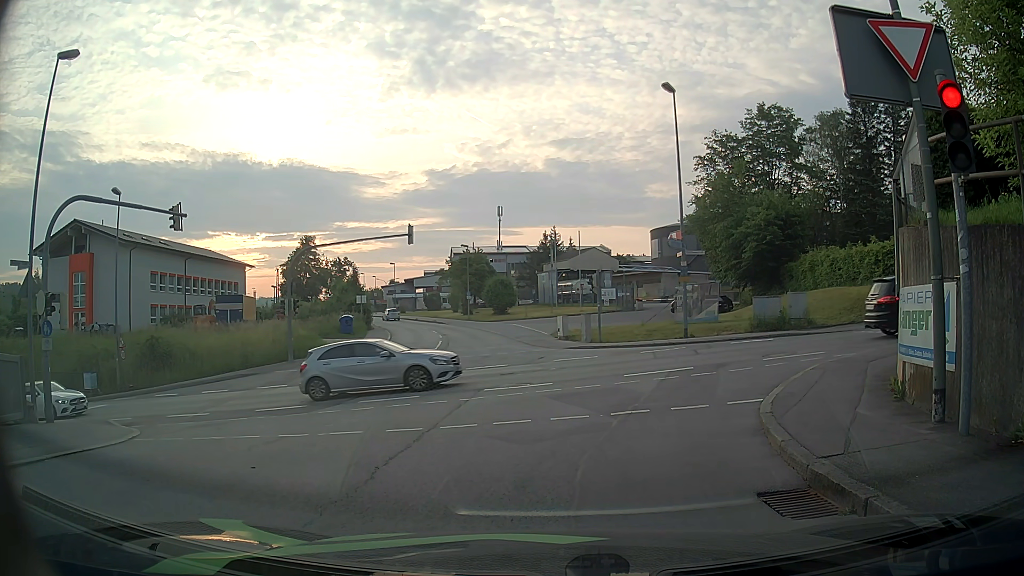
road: residential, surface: asphalt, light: Day
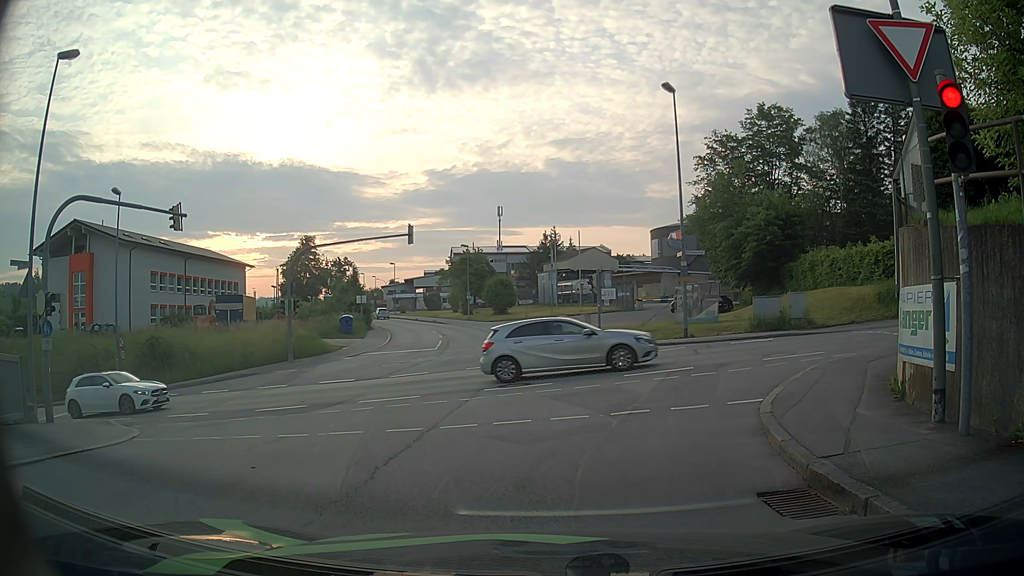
(0.0, 0.0) m; 0°
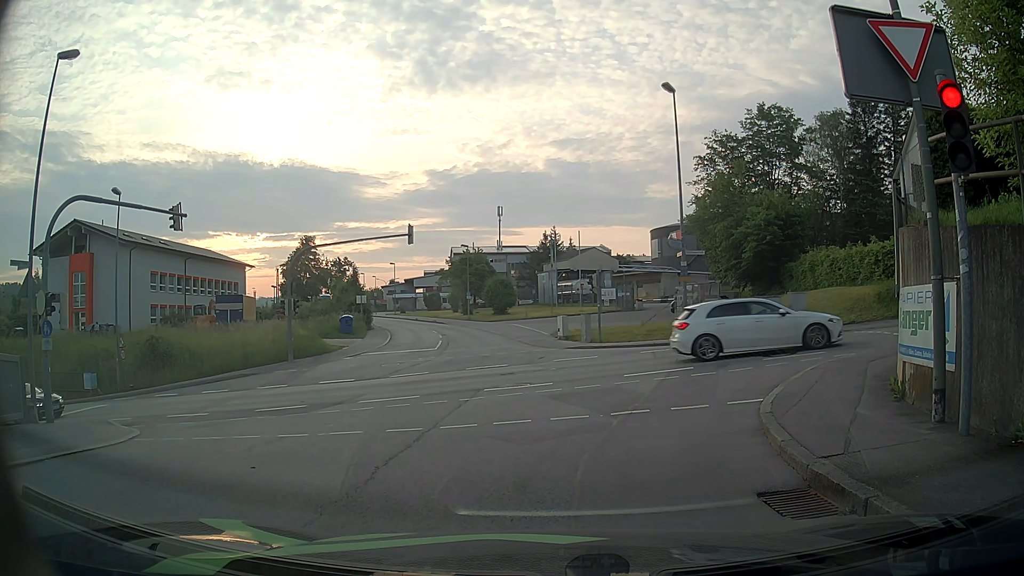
(0.0, 0.0) m; 0°
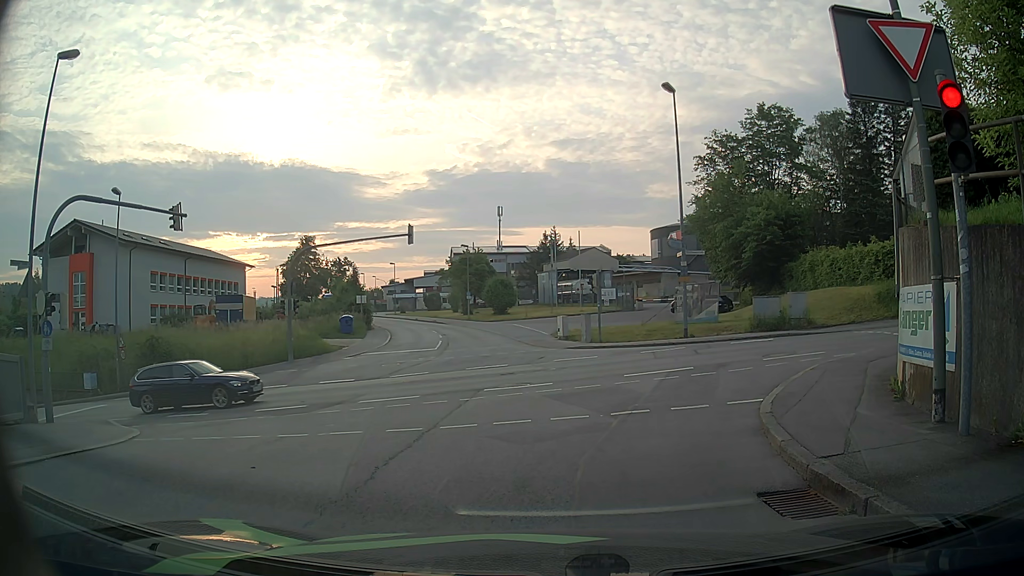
(0.0, 0.0) m; 0°
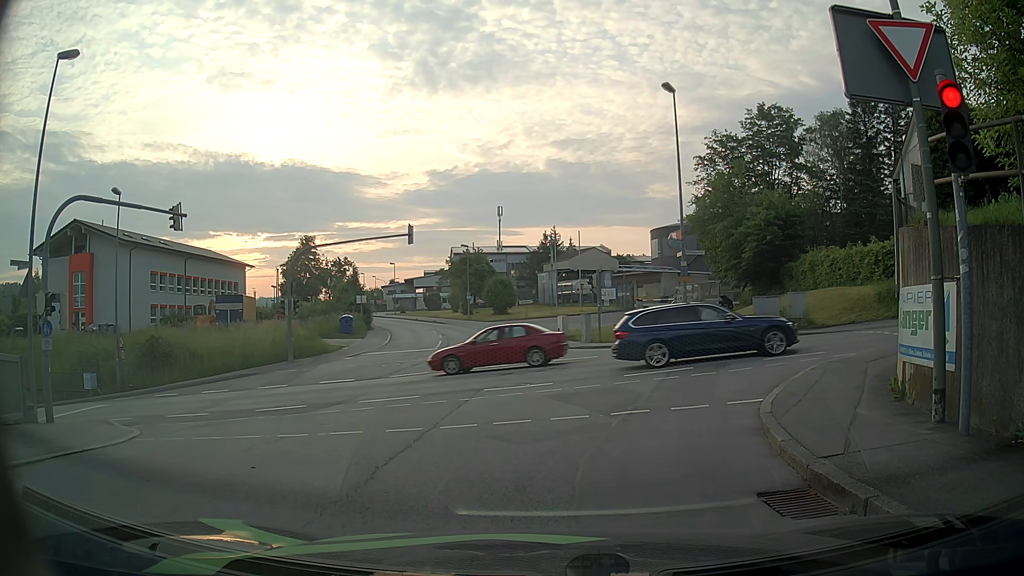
(0.0, 0.0) m; 0°
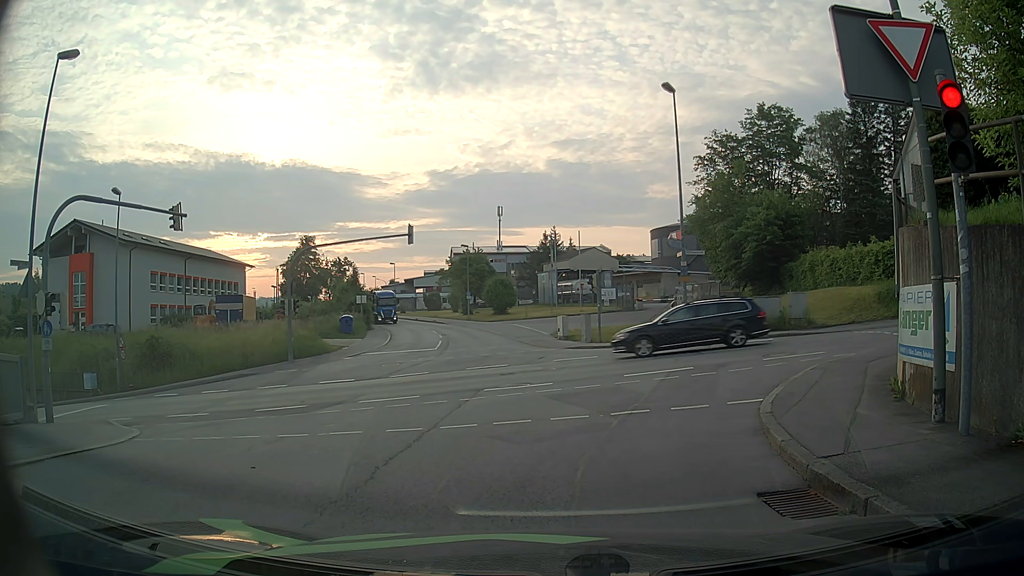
(0.0, 0.0) m; 0°
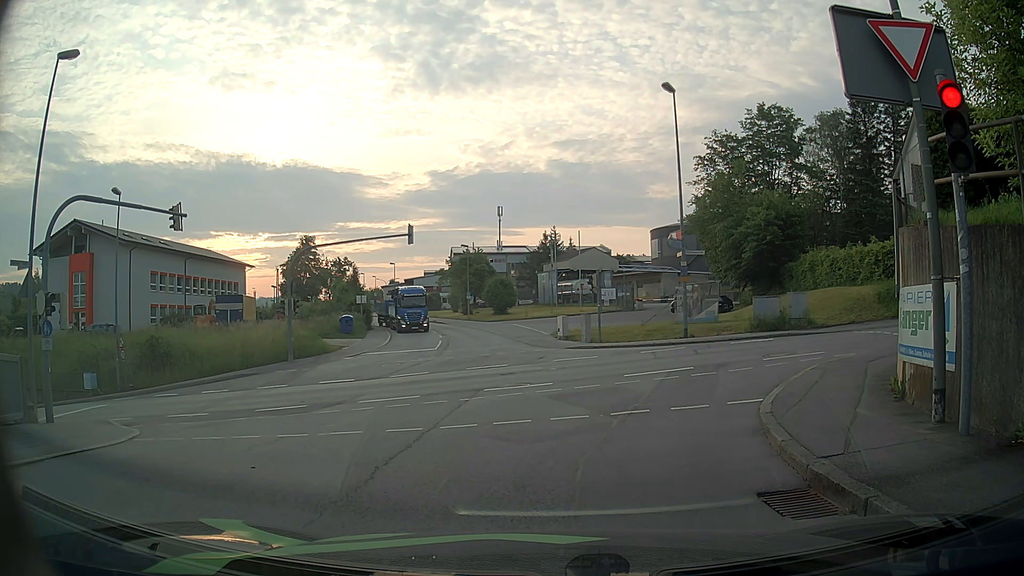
(0.0, 0.0) m; 0°
